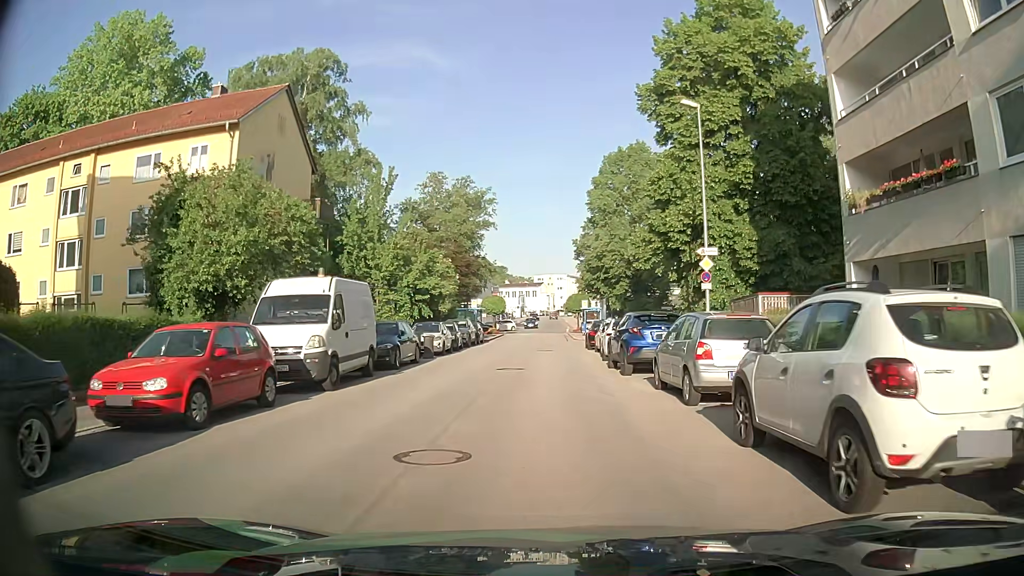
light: Day
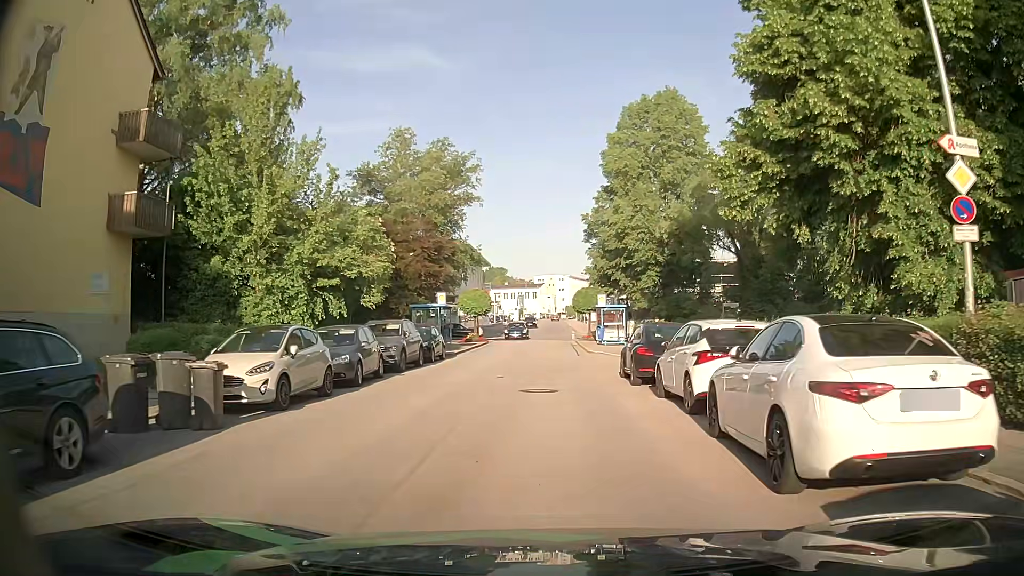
(-0.2, +17.6) m; 0°
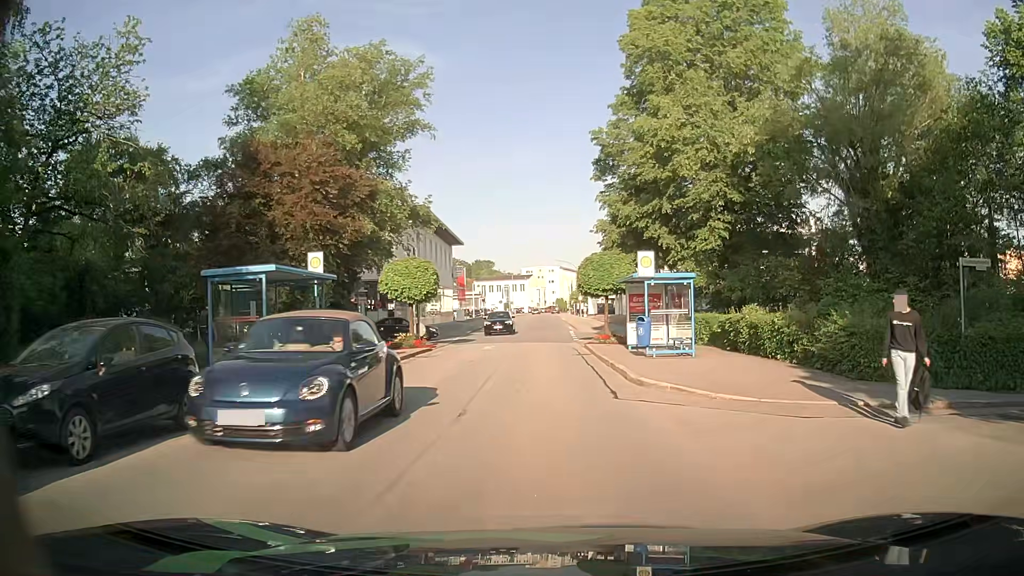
(-0.3, +20.5) m; -1°
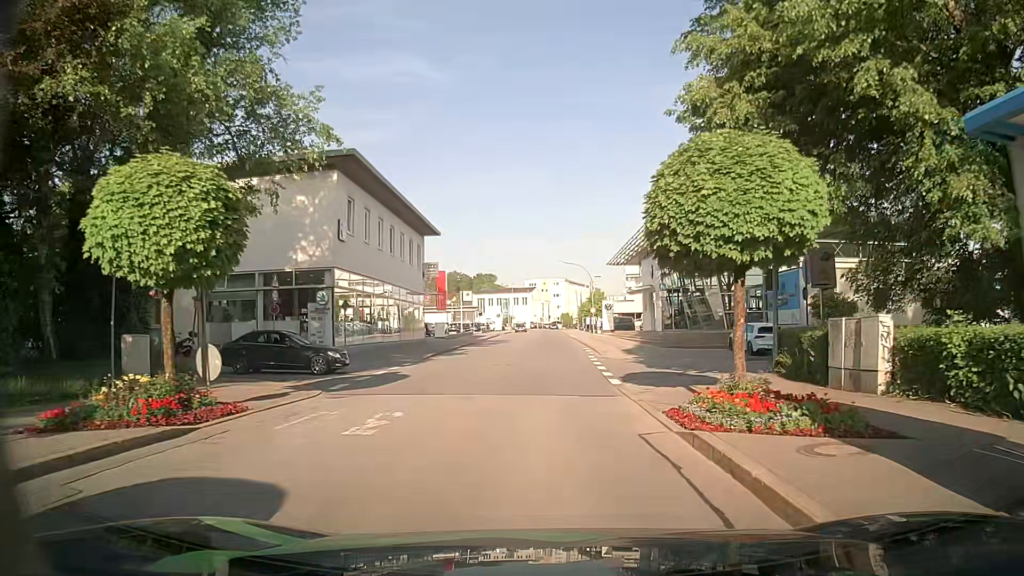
(+0.4, +19.9) m; 0°
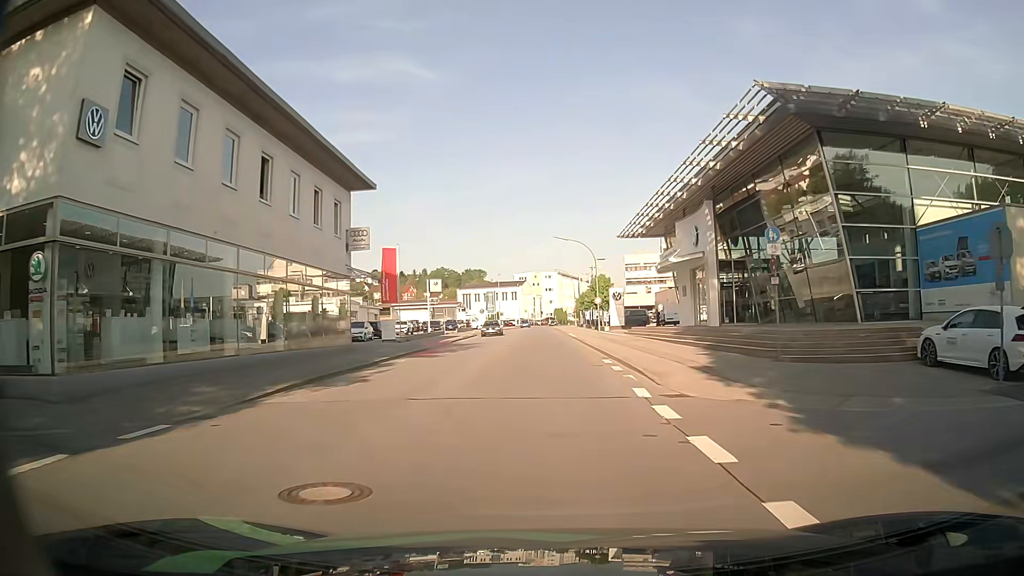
(+0.3, +19.3) m; +3°
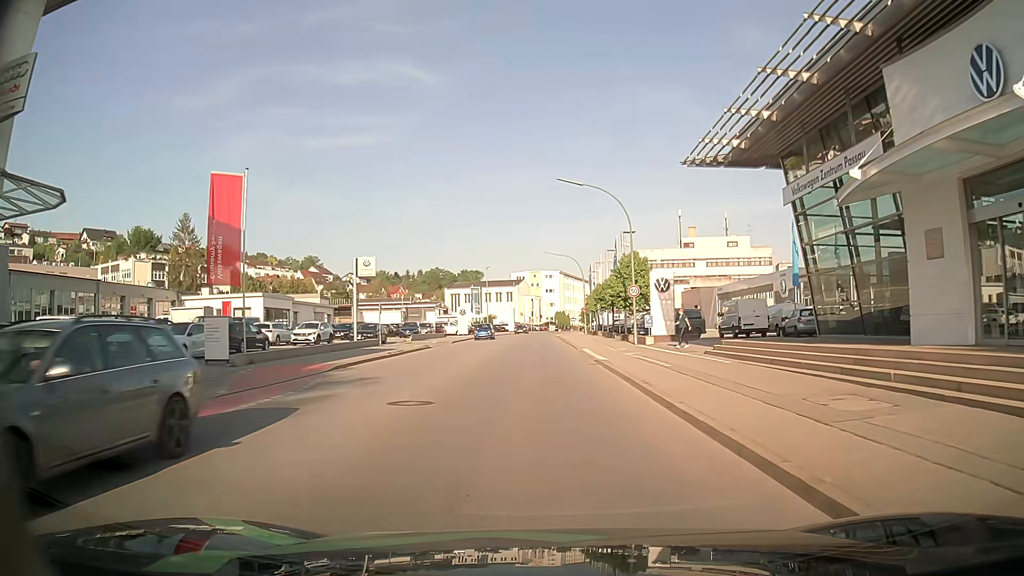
(-0.6, +26.4) m; -2°
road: tertiary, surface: asphalt
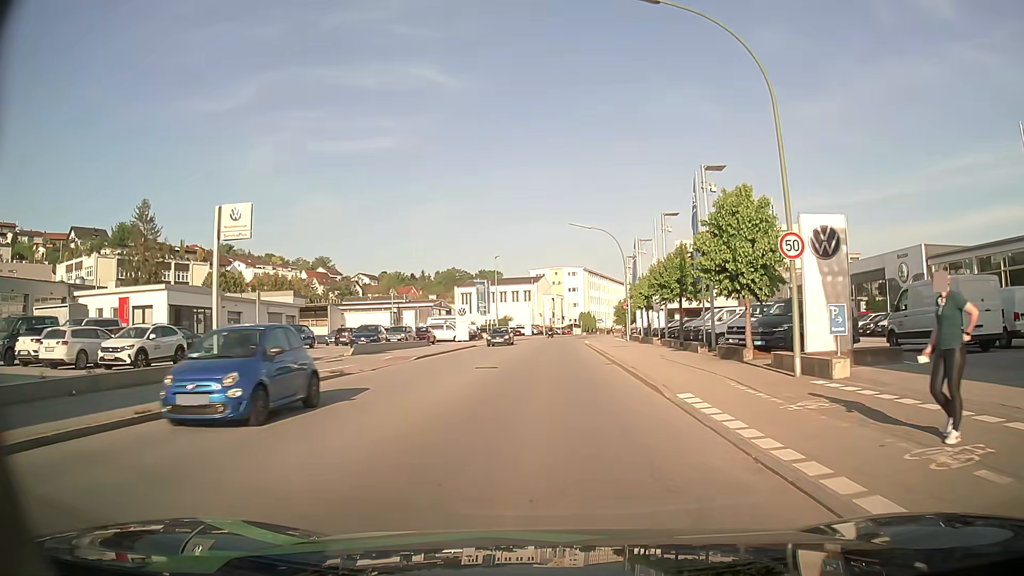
(-0.1, +21.1) m; -2°
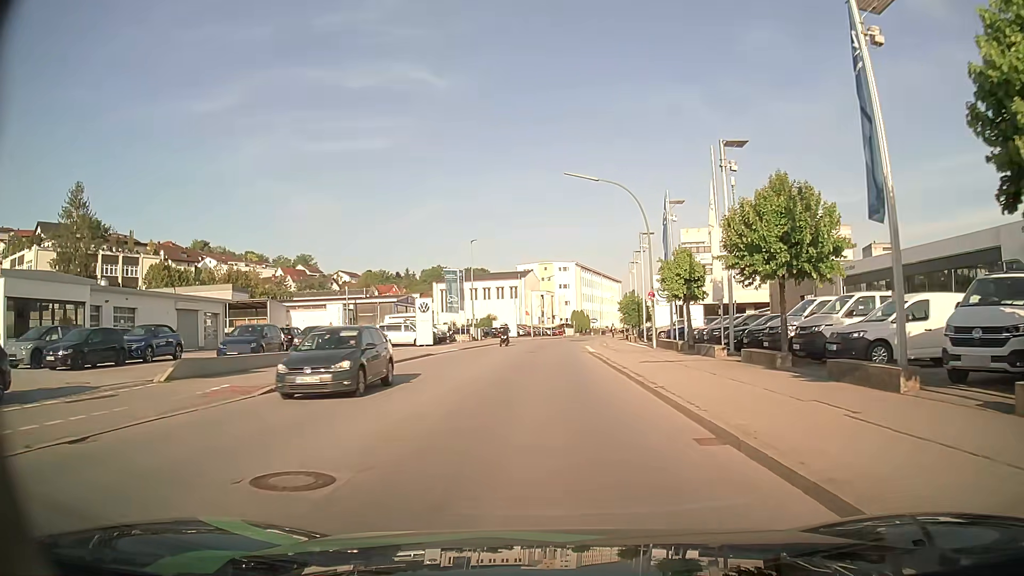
(+0.2, +16.3) m; +2°
(0, +10) (0, +20) (0, +30) (0, +40) (0, +50) (+1, +60) (+2, +70) (+3, +80) (+4, +90) (+6, +100) m
